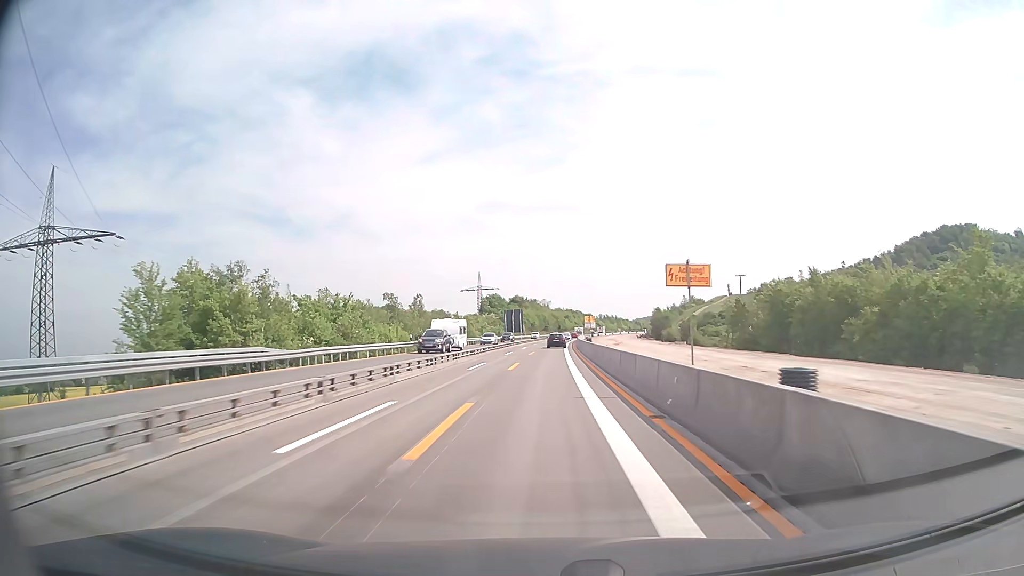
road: motorway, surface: concrete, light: Day
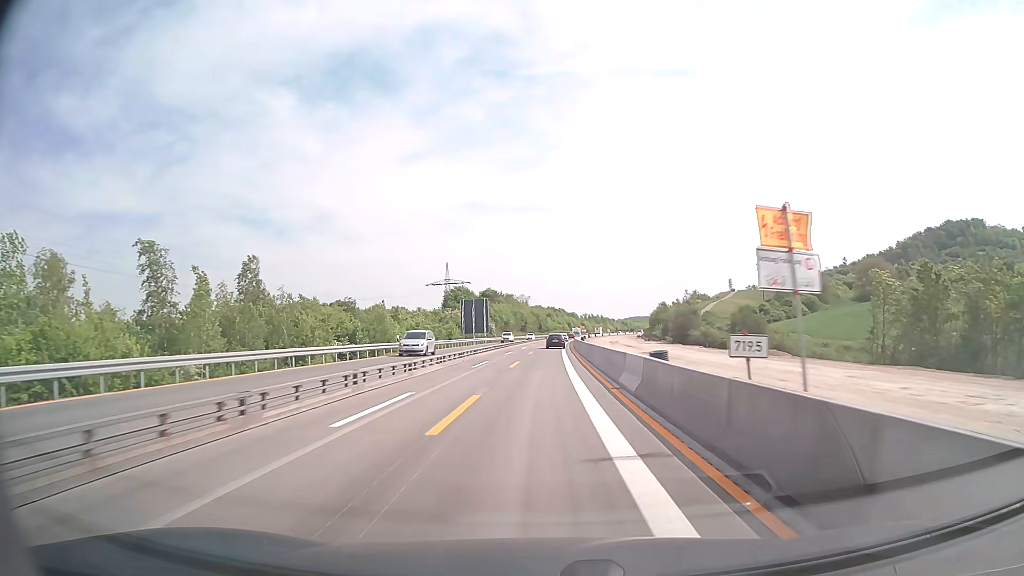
(+0.8, +51.4) m; +2°
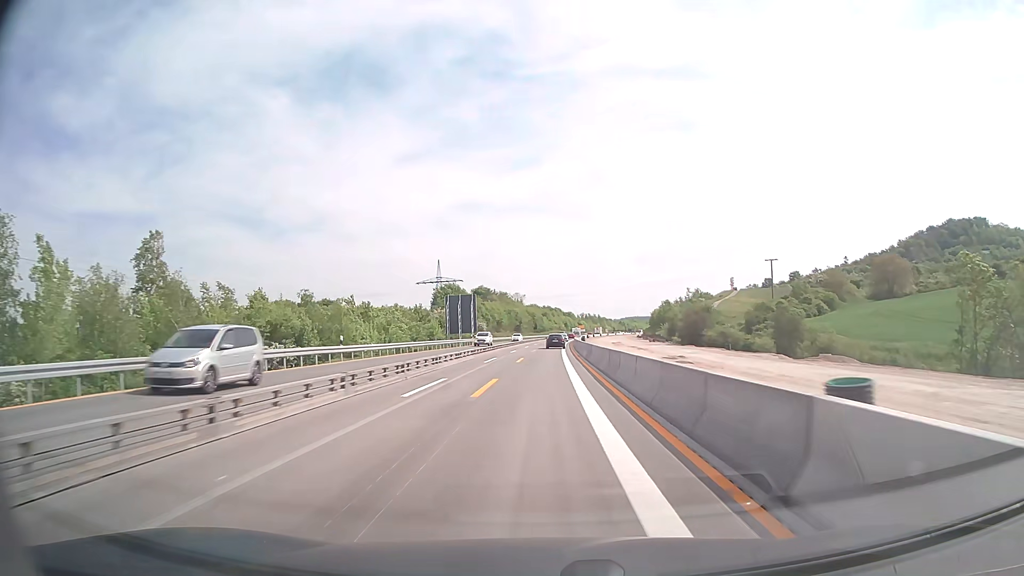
(0.0, +13.0) m; 0°
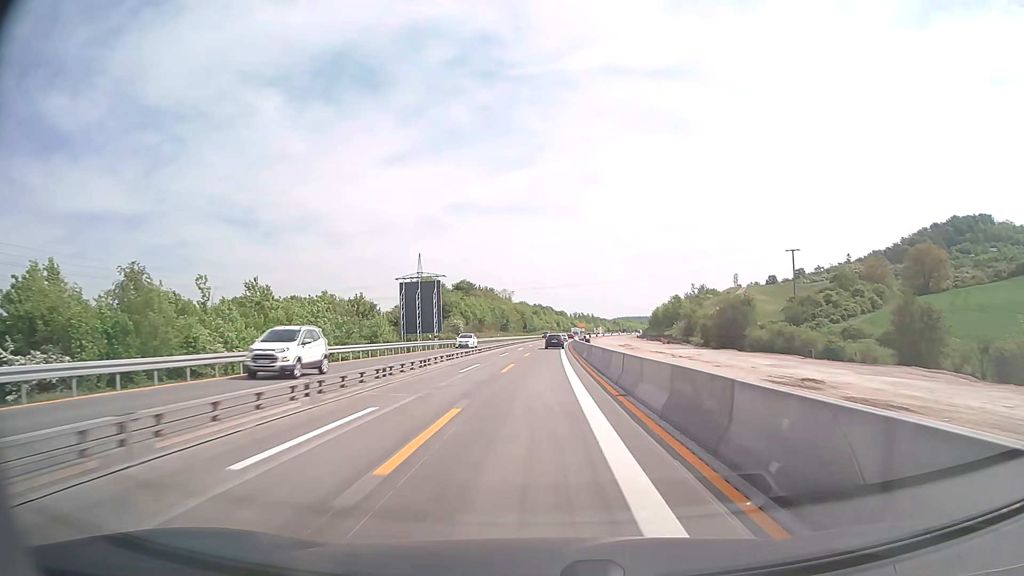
(+0.2, +26.1) m; +1°
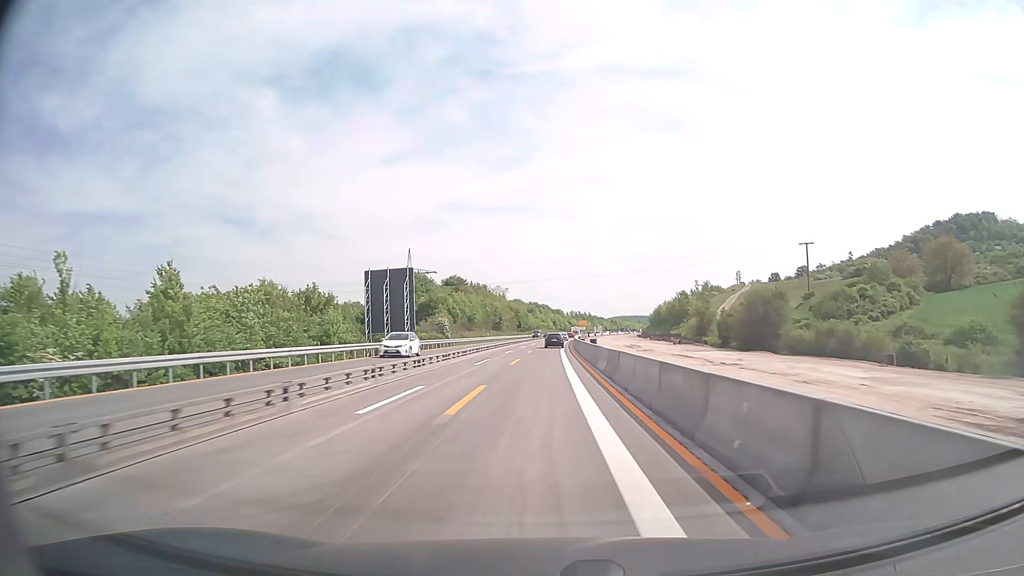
(0.0, +13.1) m; 0°
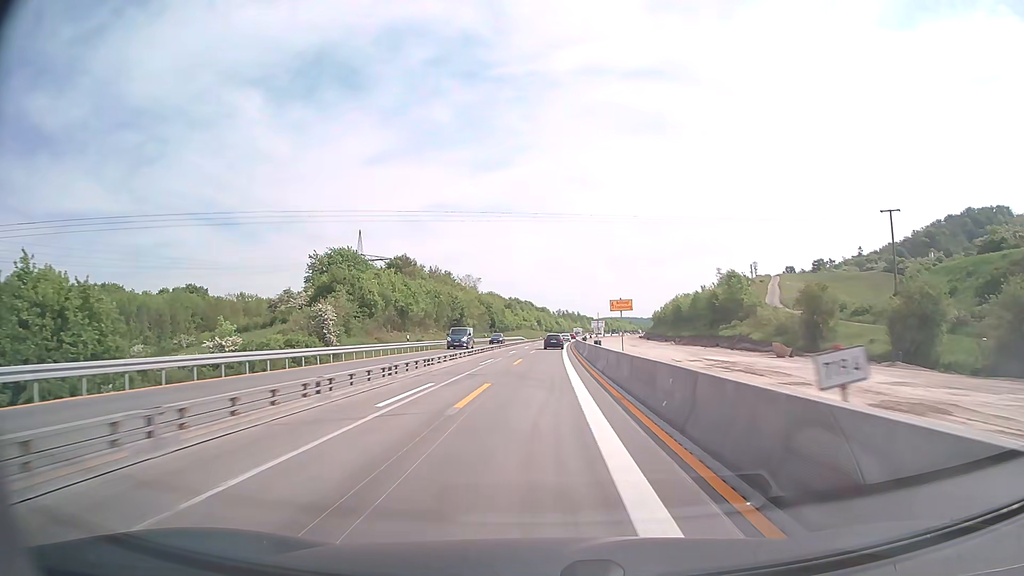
(+0.6, +52.3) m; +1°
